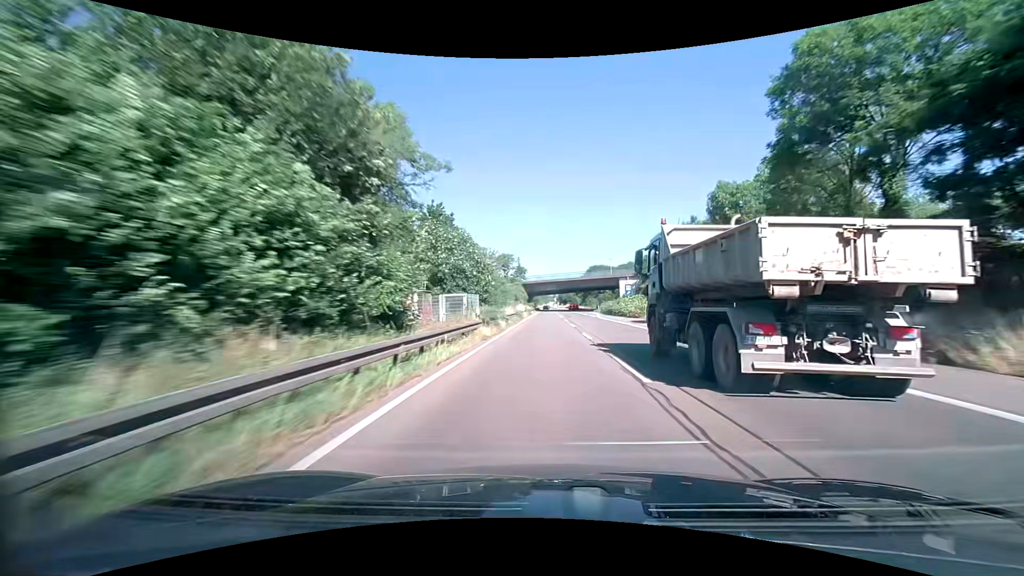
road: trunk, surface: asphalt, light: Day
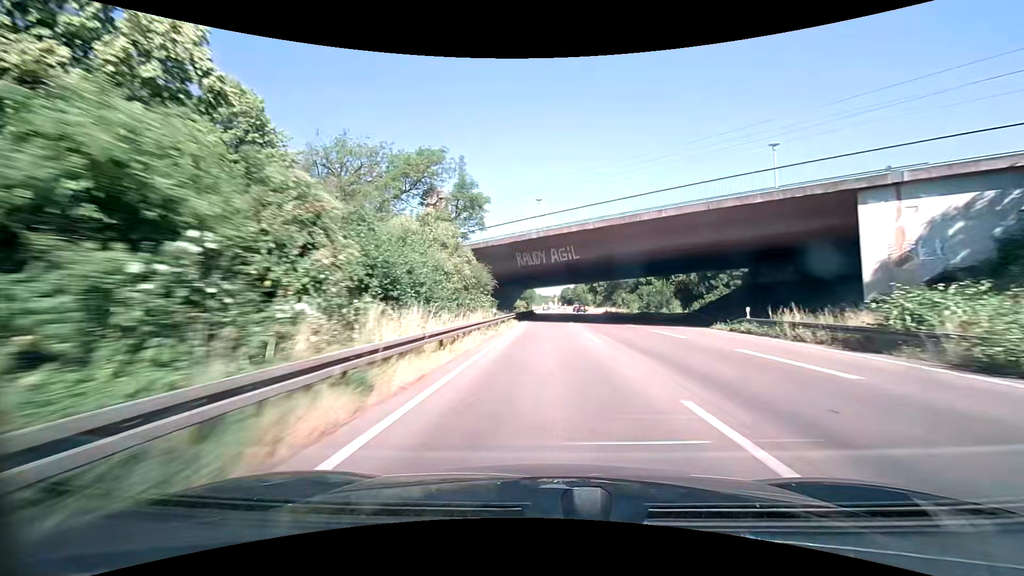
(0.0, +75.8) m; 0°
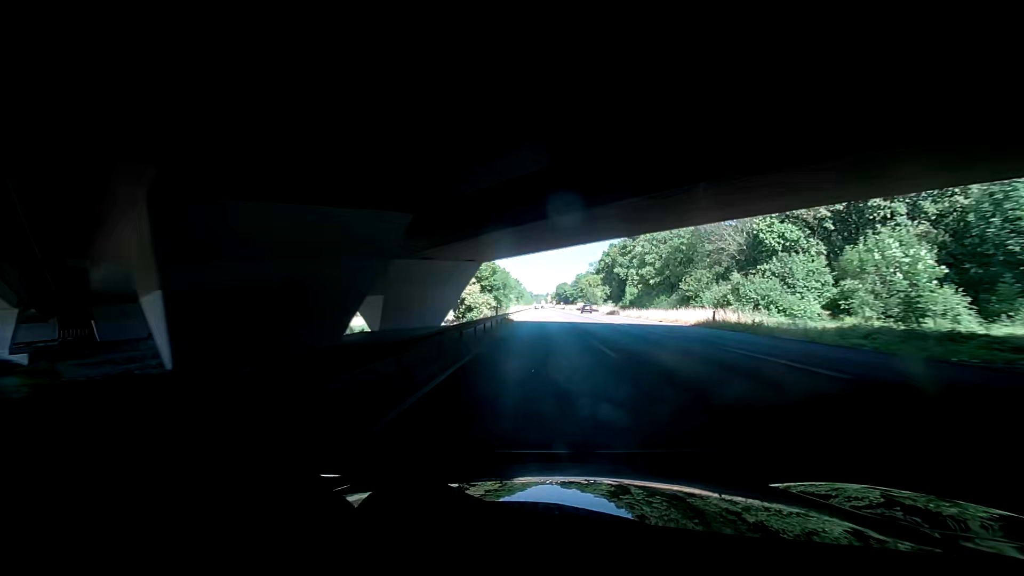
(-0.3, +60.1) m; -1°
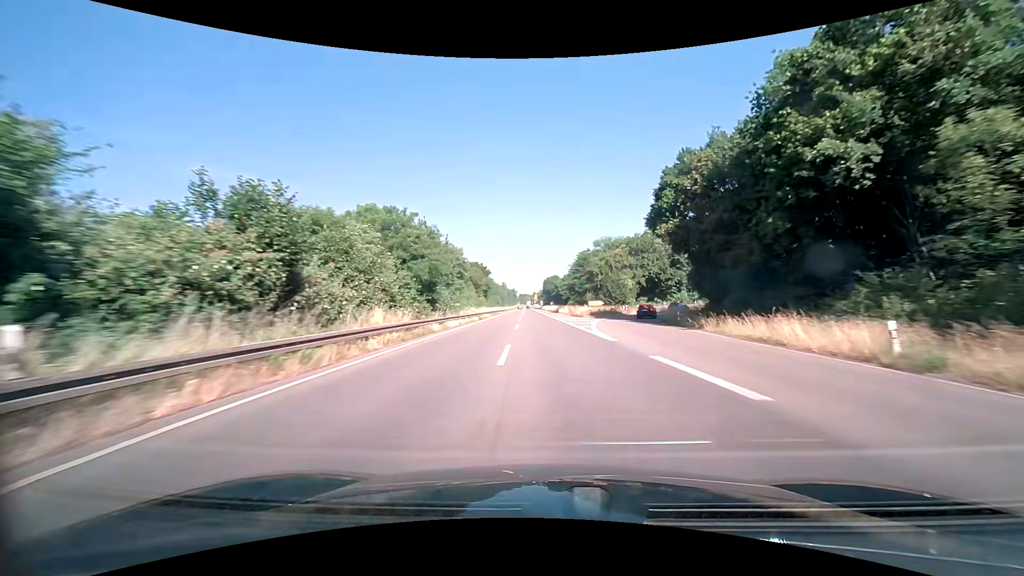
(+2.3, +74.7) m; +3°
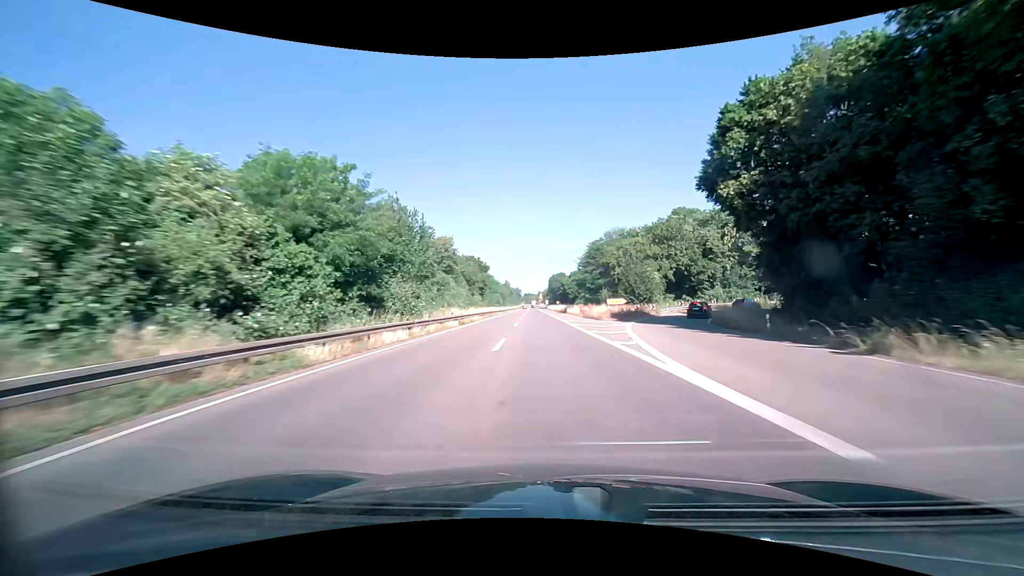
(-0.1, +14.8) m; -1°
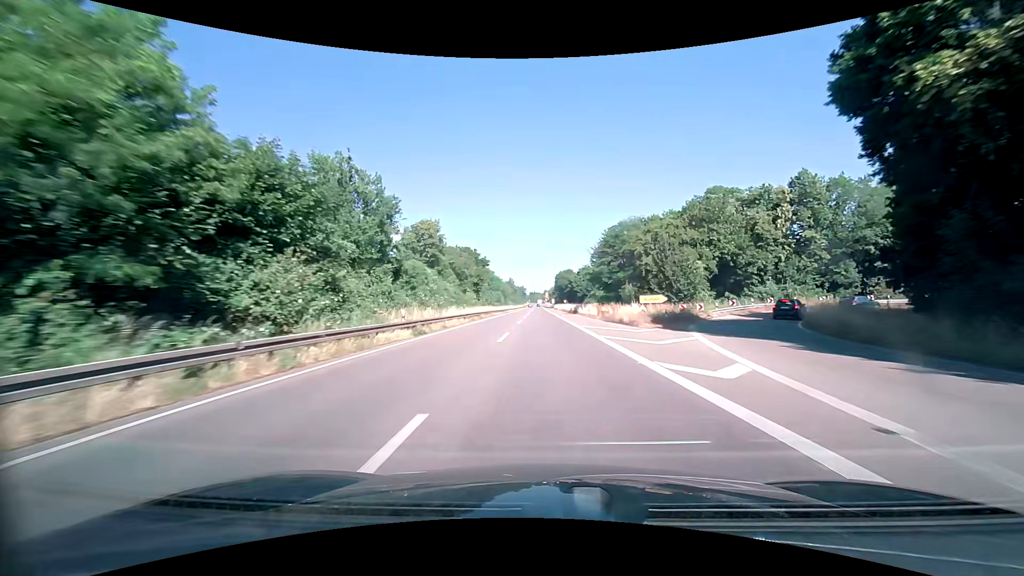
(-0.1, +14.7) m; -1°
